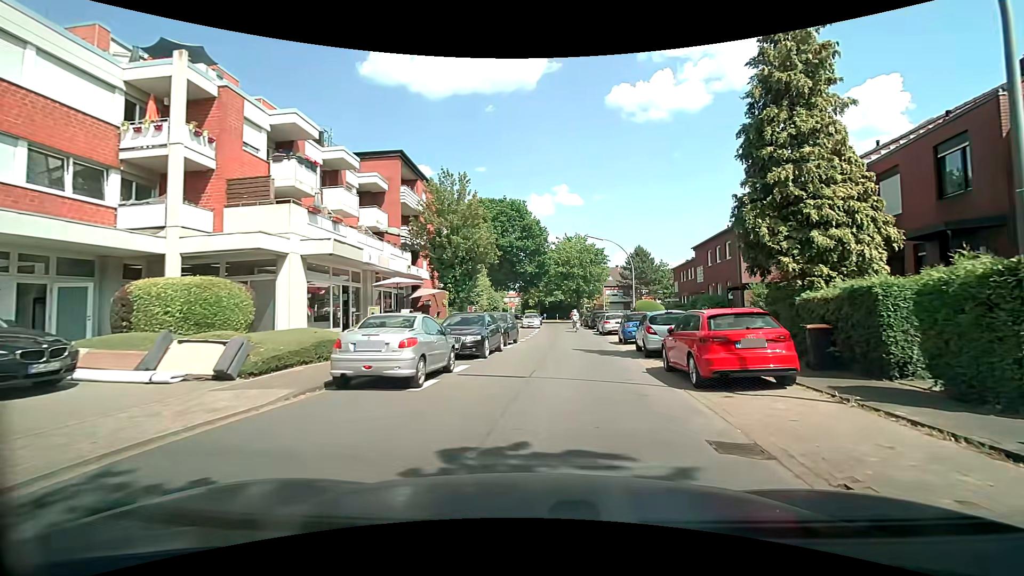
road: residential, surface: asphalt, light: Day
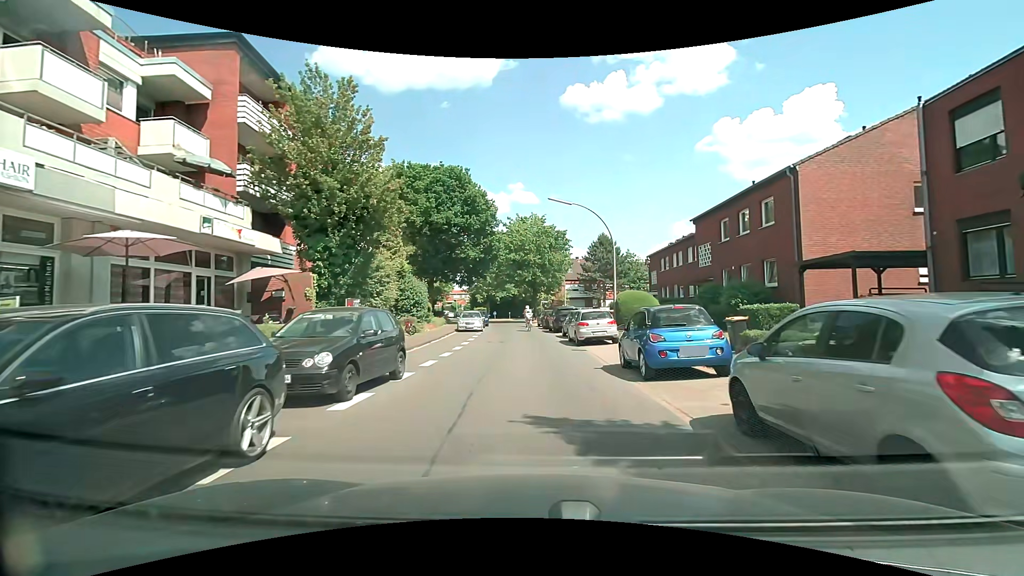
(+0.8, +13.6) m; +4°
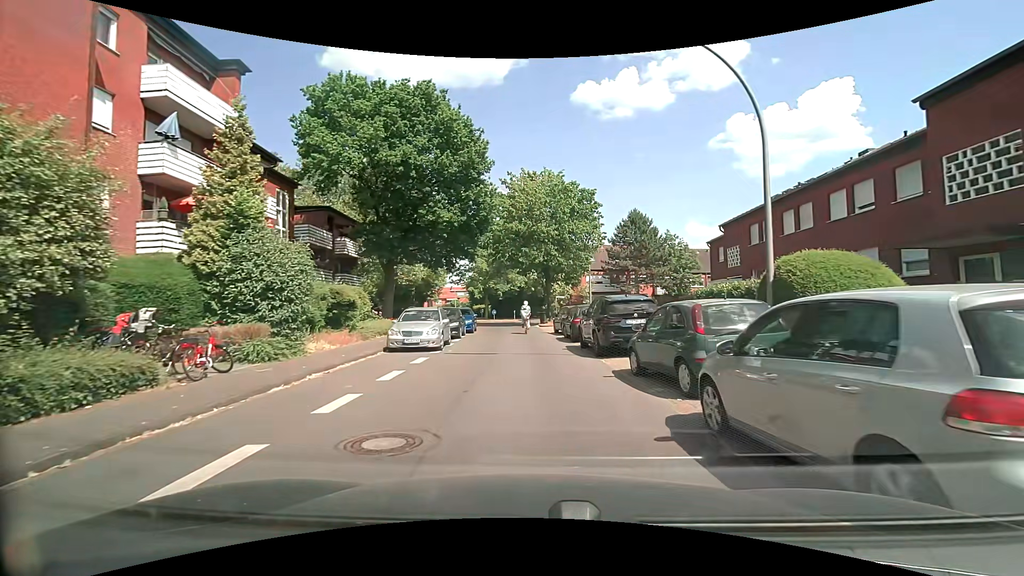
(+0.2, +18.1) m; -1°
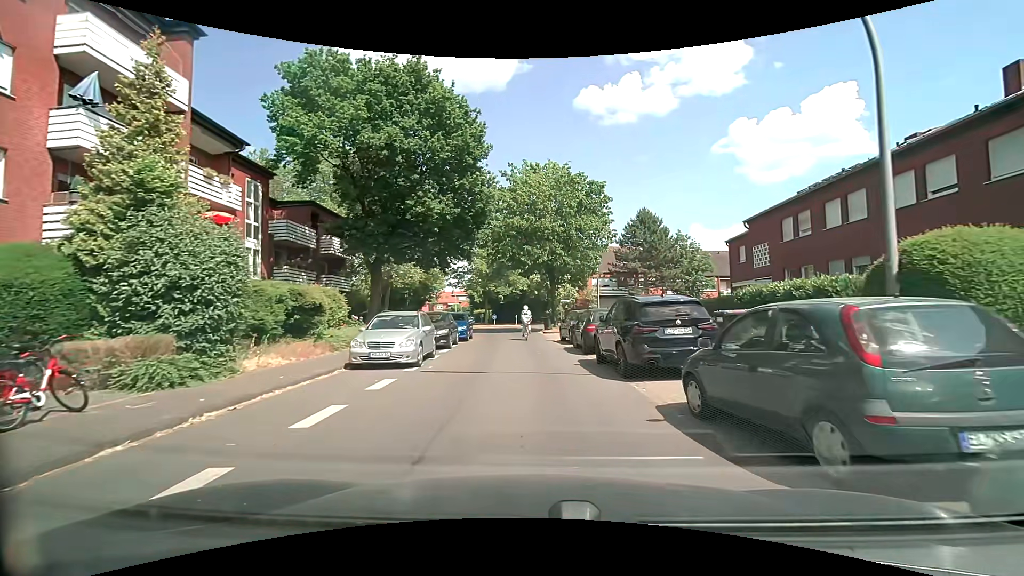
(0.0, +3.6) m; -1°
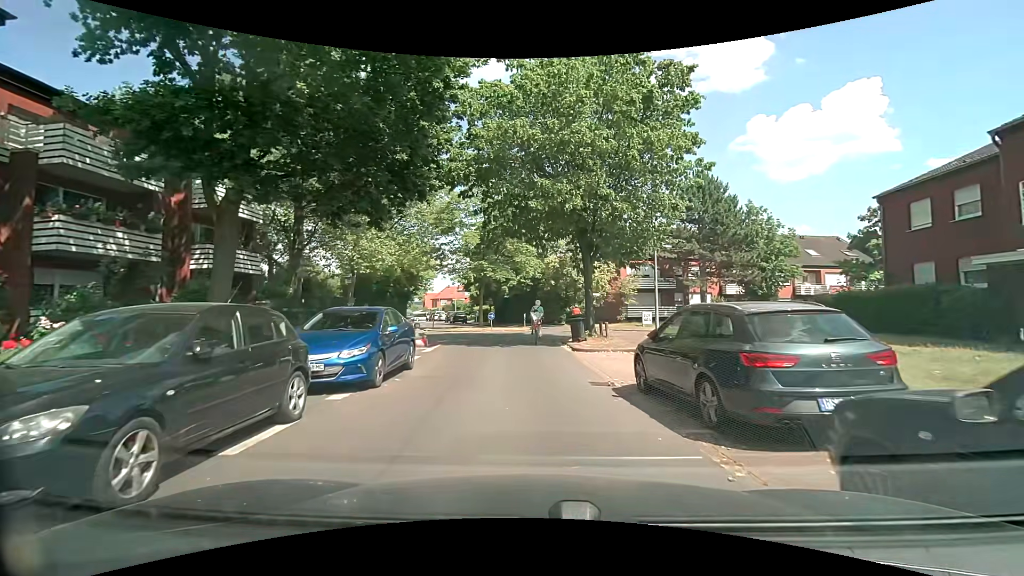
(-0.1, +15.7) m; -2°
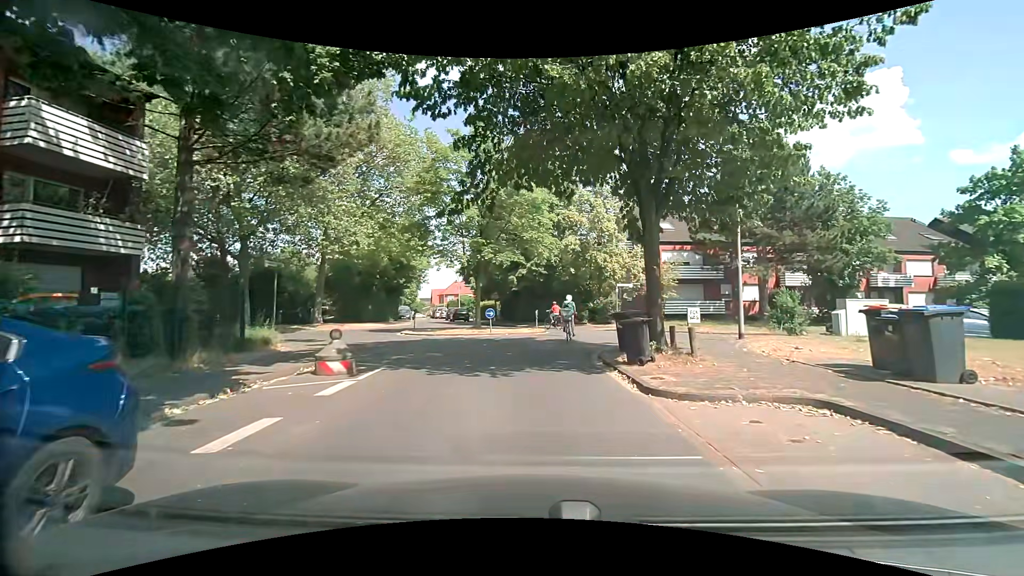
(+0.1, +8.9) m; -1°
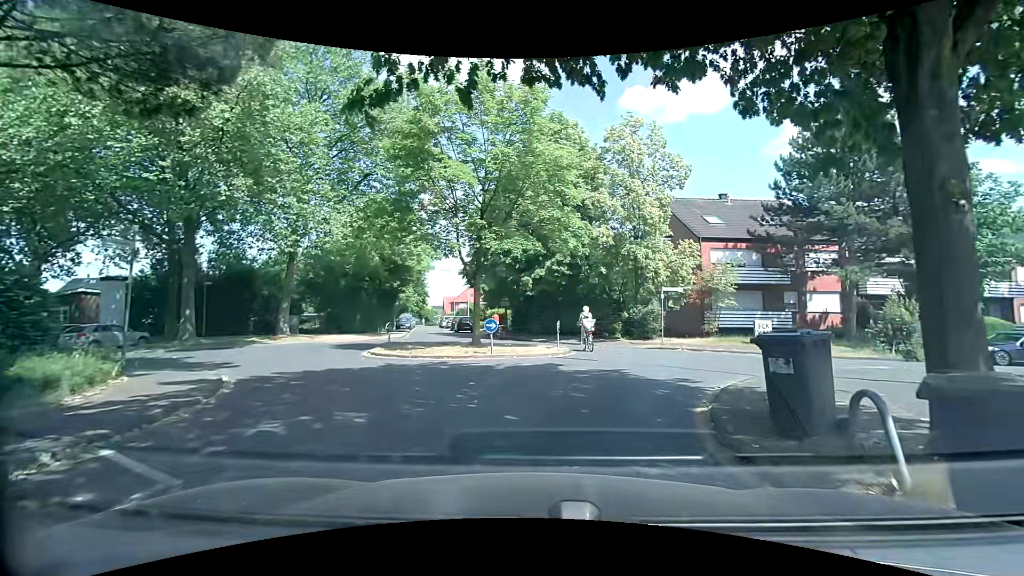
(-0.1, +7.3) m; -3°
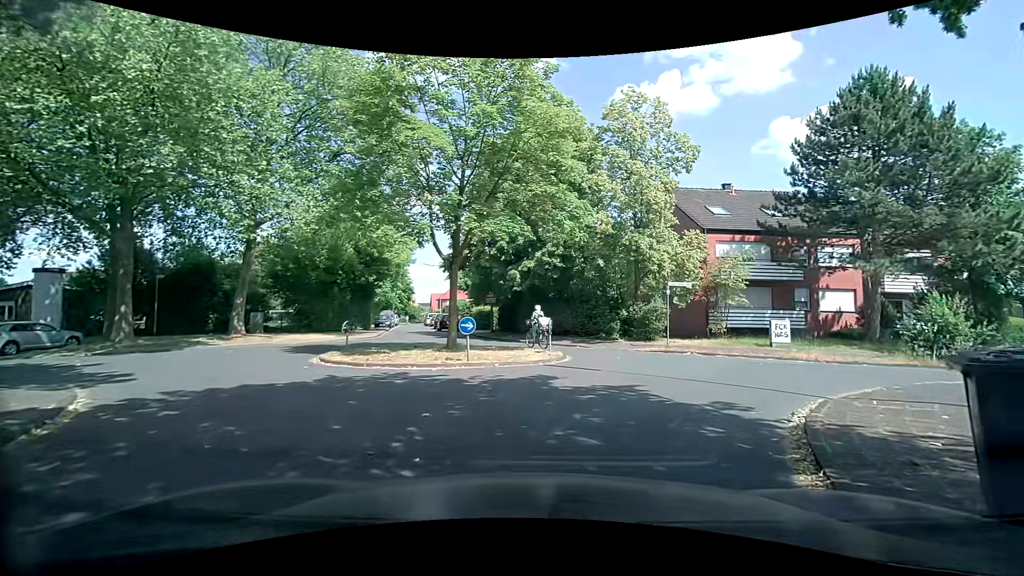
(+0.1, +3.2) m; +4°
